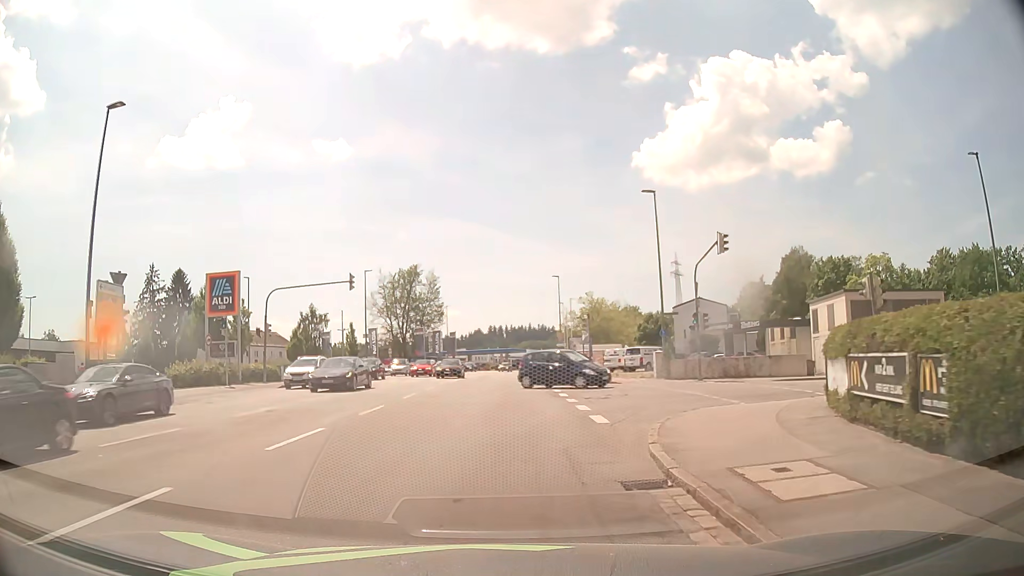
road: tertiary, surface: asphalt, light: Day
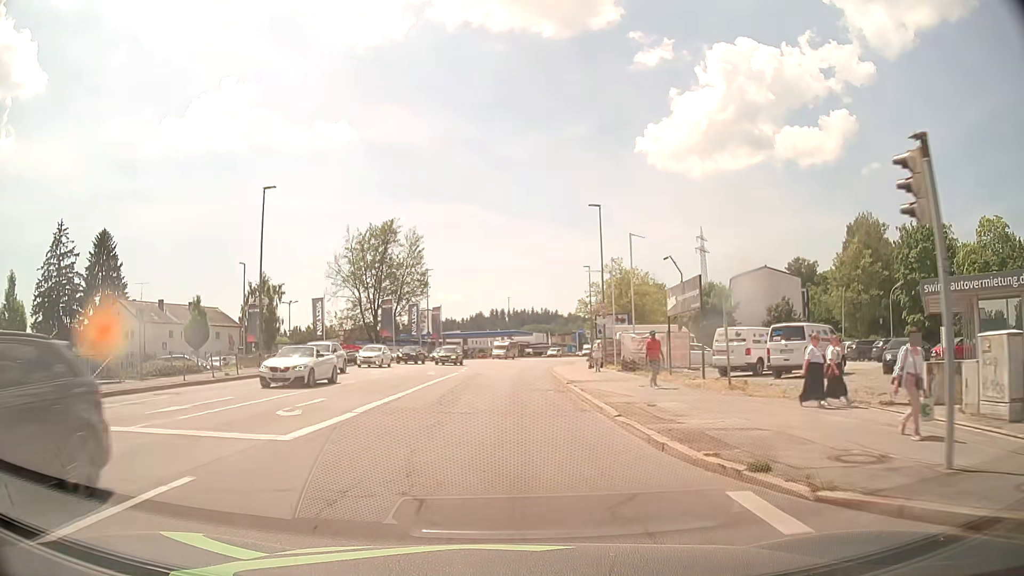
(-0.2, +30.3) m; 0°
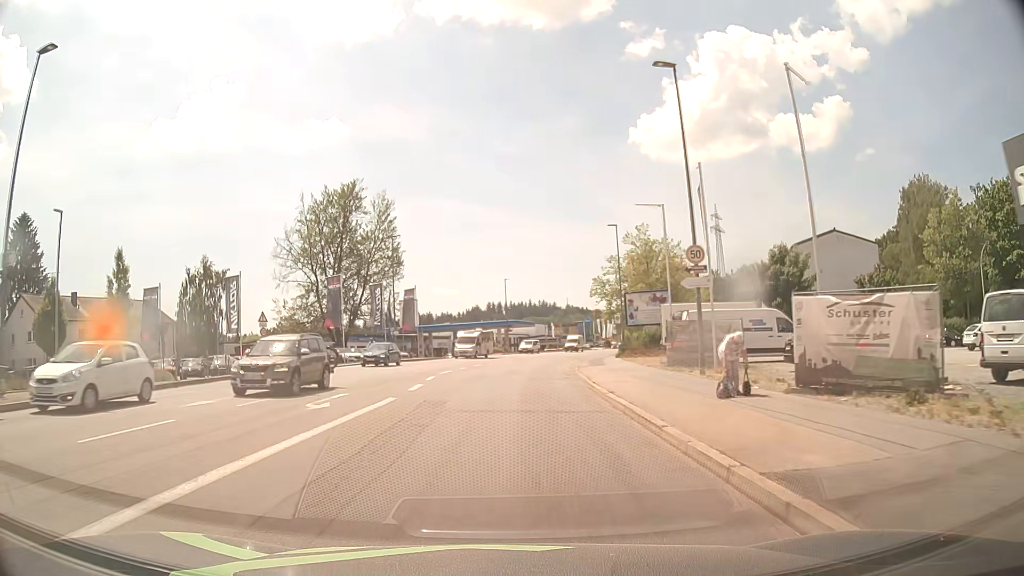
(-0.1, +21.3) m; 0°
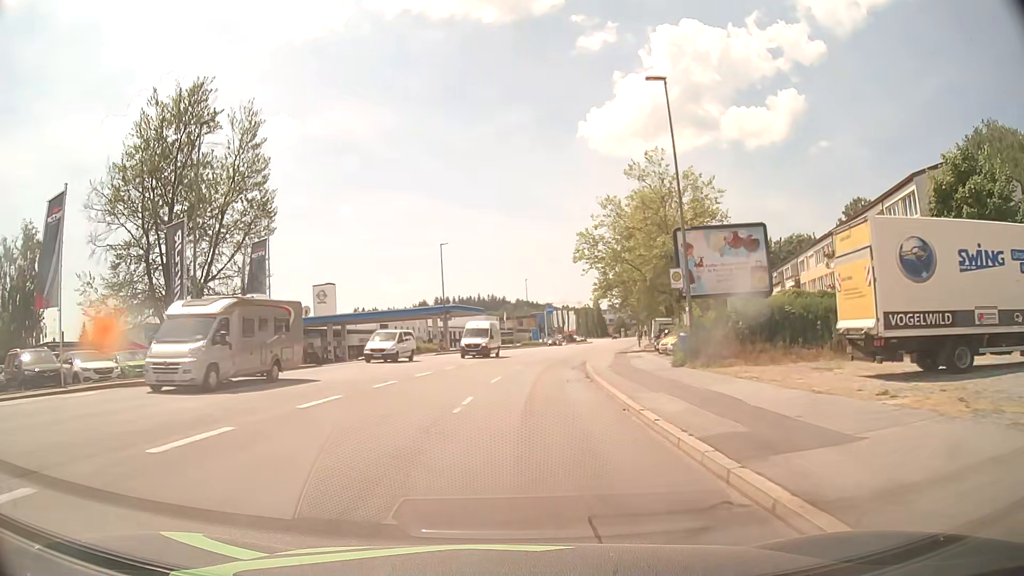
(+0.8, +29.9) m; +4°
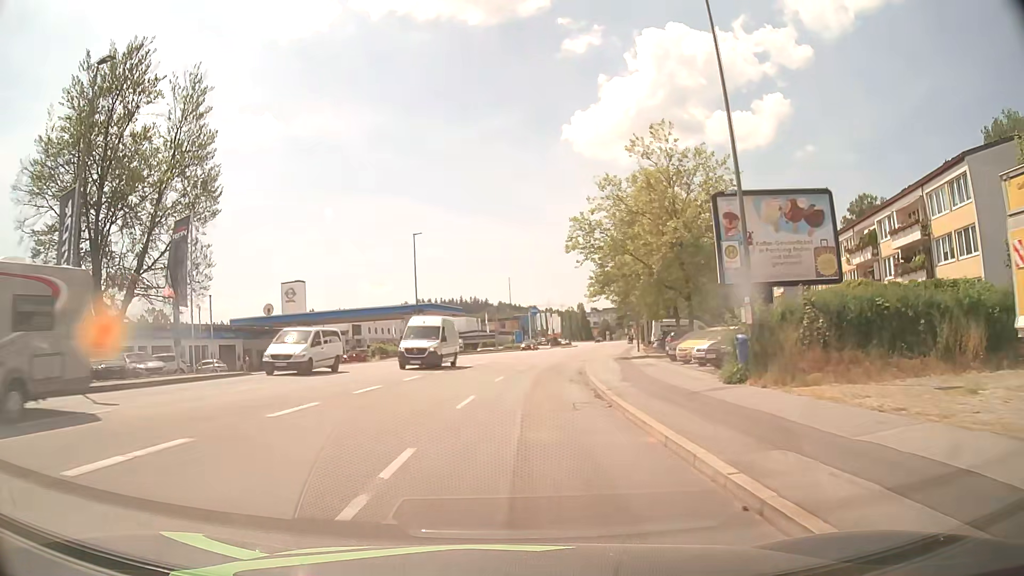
(+0.1, +7.4) m; +1°
